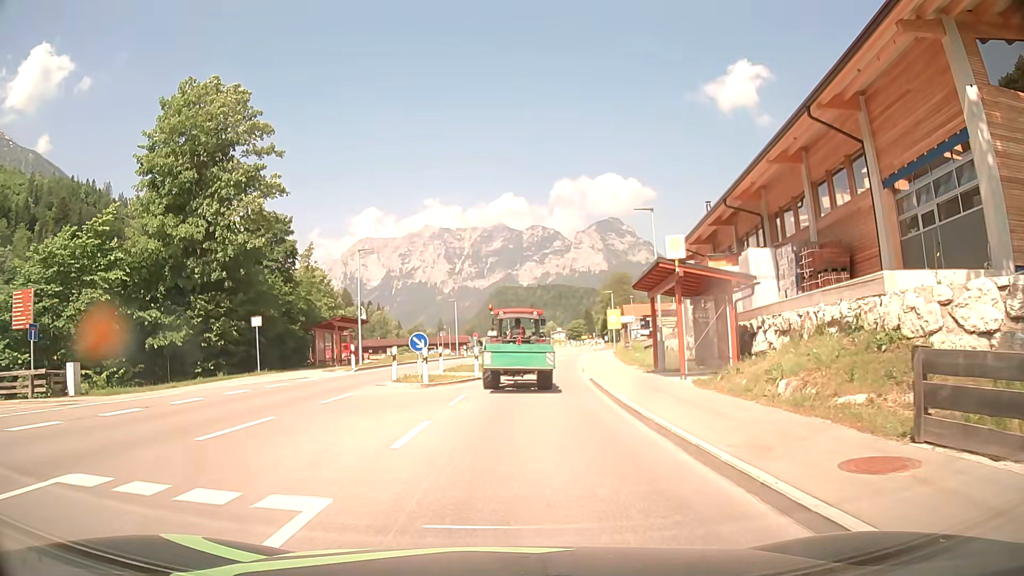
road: primary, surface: asphalt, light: Day
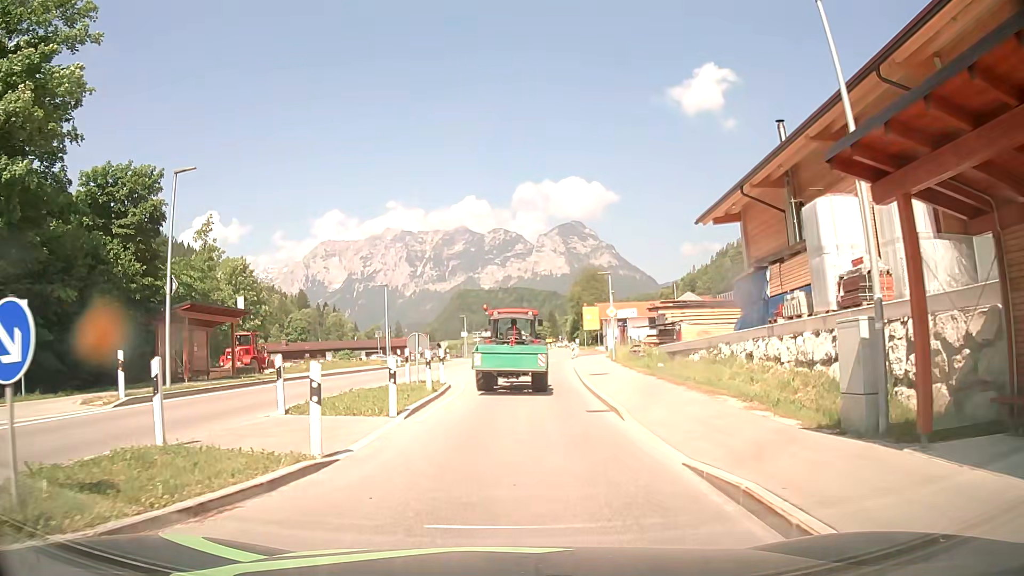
(+0.6, +17.2) m; +3°
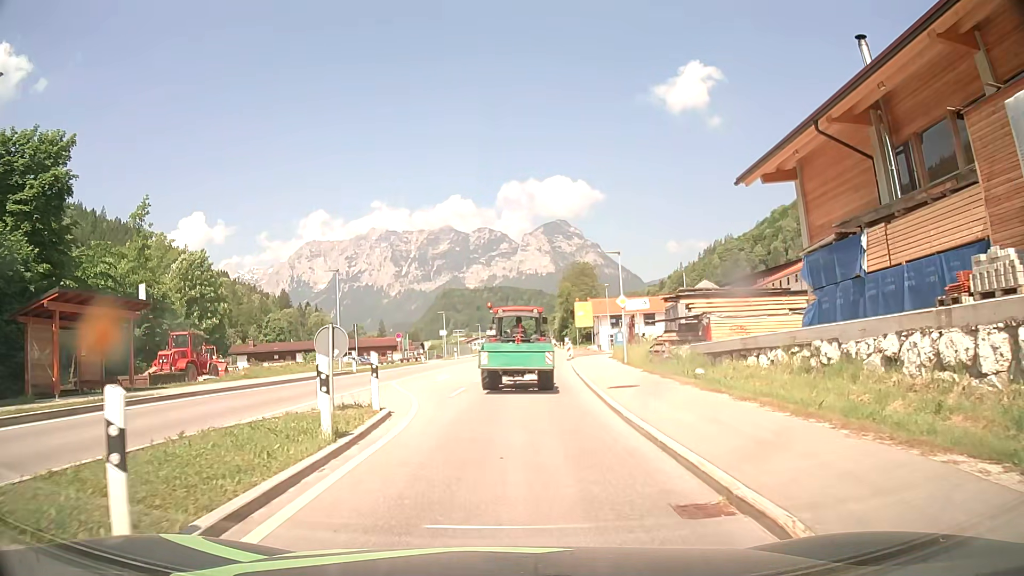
(+0.2, +8.4) m; +2°
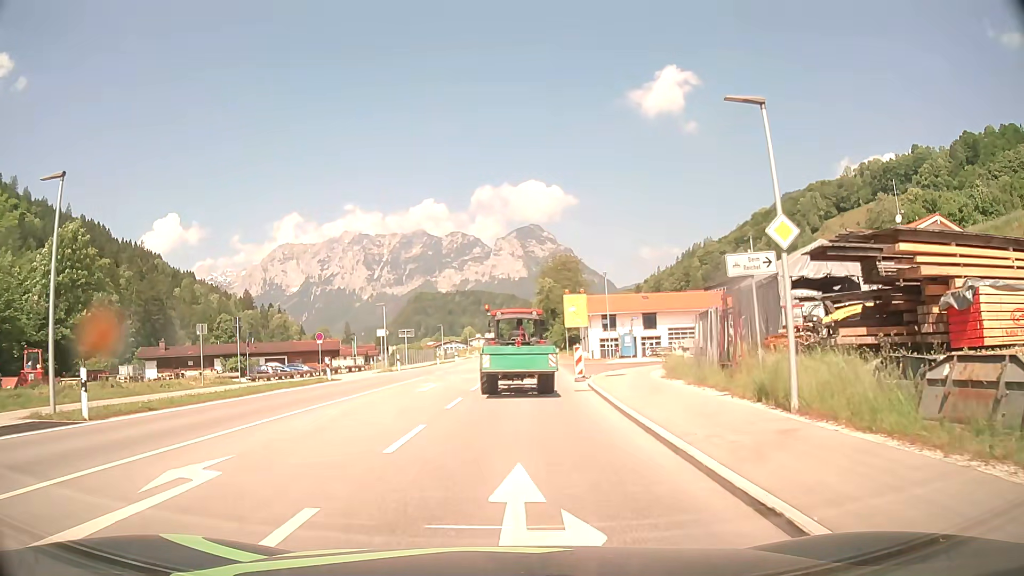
(+0.3, +20.5) m; +2°
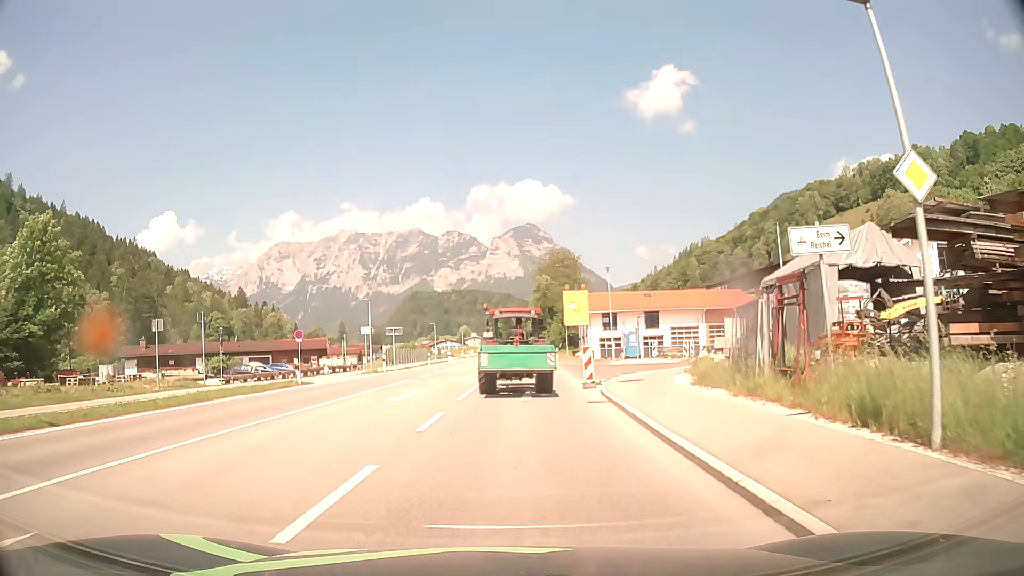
(0.0, +4.0) m; 0°
(0, +10) (0, +20) (0, +30) (+1, +40) (+1, +50) (+1, +60) (+2, +70) (+2, +80) (+2, +90) (+2, +100) m
